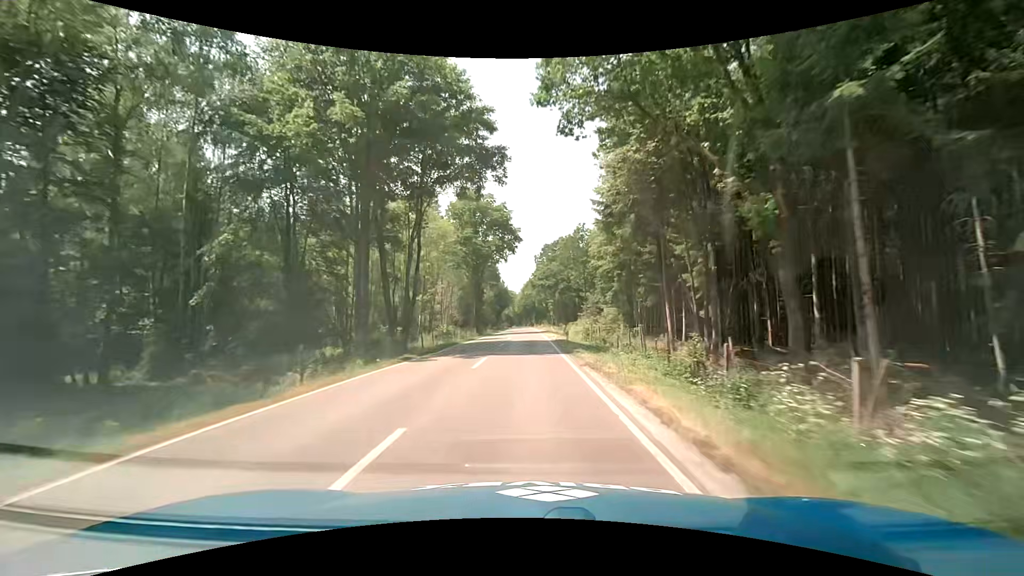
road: tertiary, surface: asphalt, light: Day
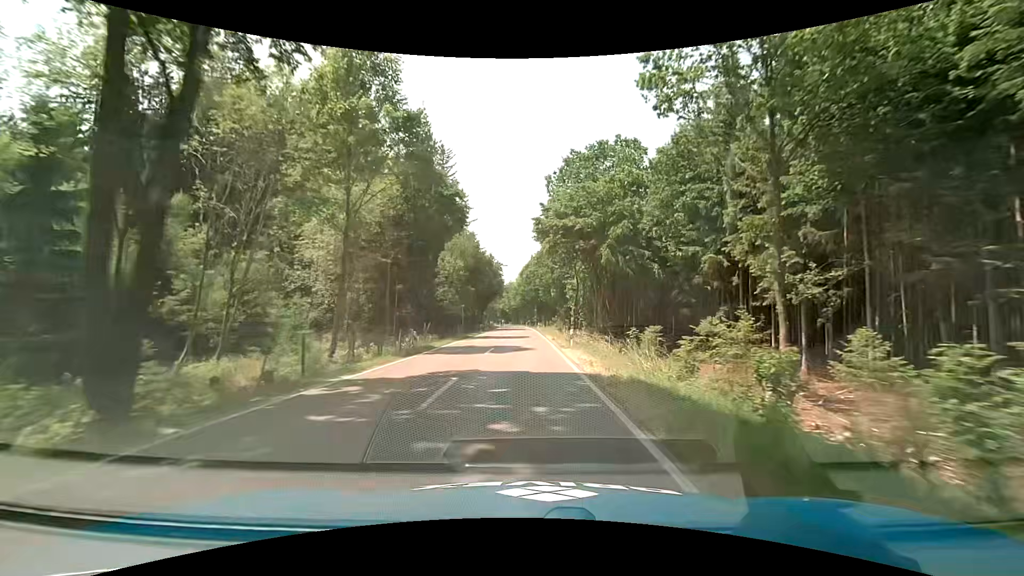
(-0.2, +54.8) m; 0°
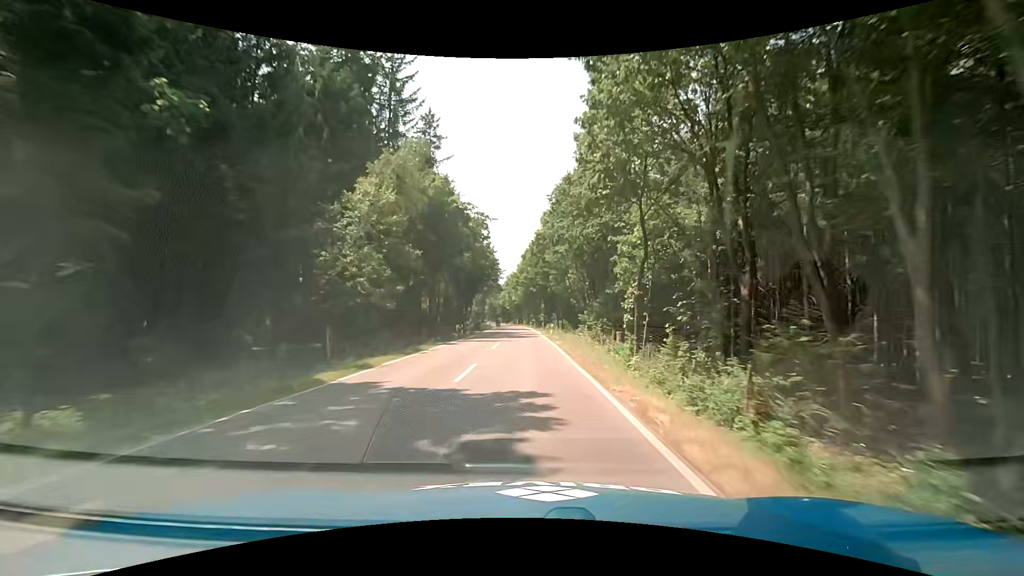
(-0.2, +32.9) m; 0°
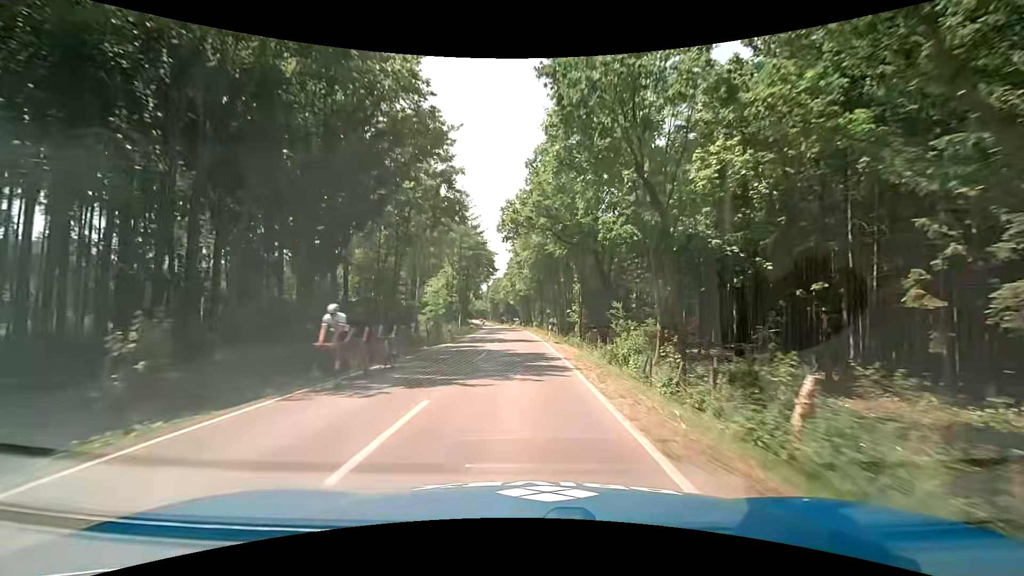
(-0.4, +54.7) m; -1°
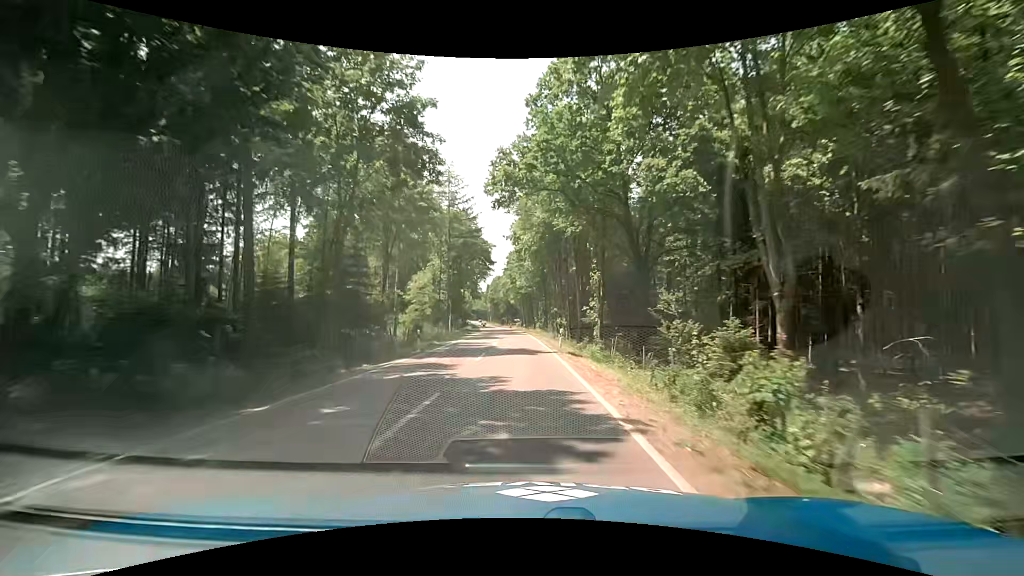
(-0.1, +11.0) m; -1°
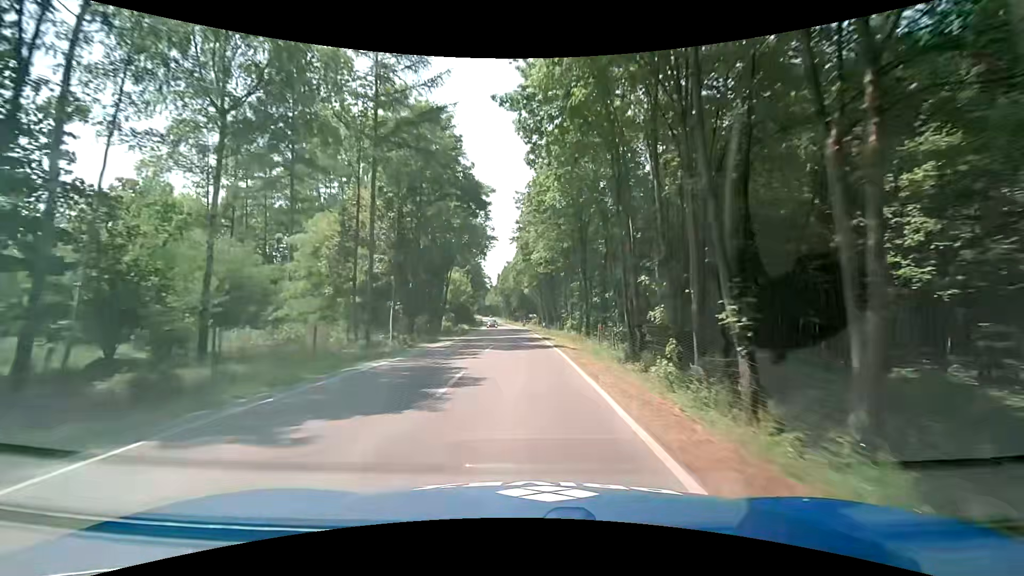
(-0.2, +32.9) m; 0°
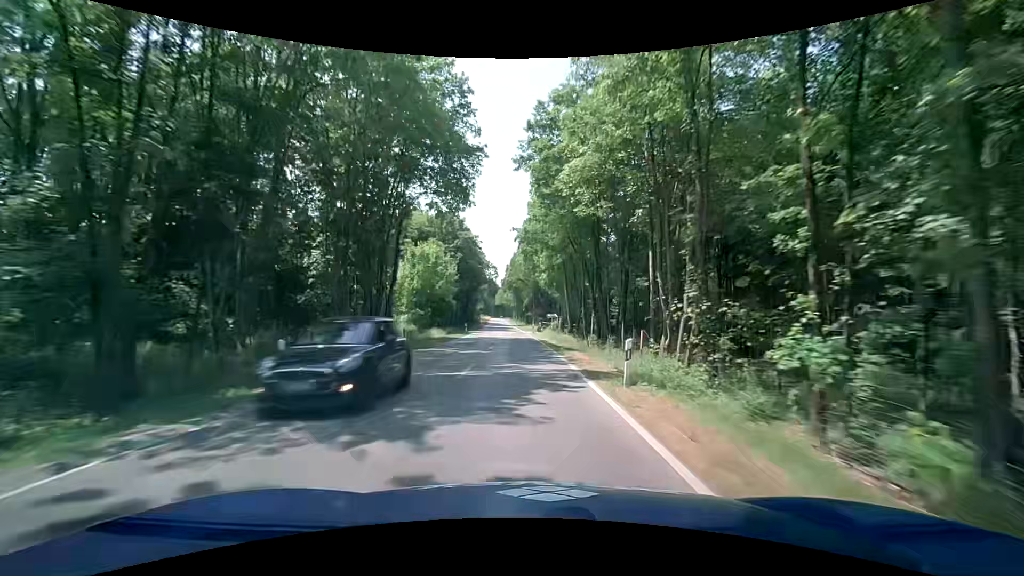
(-1.2, +33.0) m; -3°
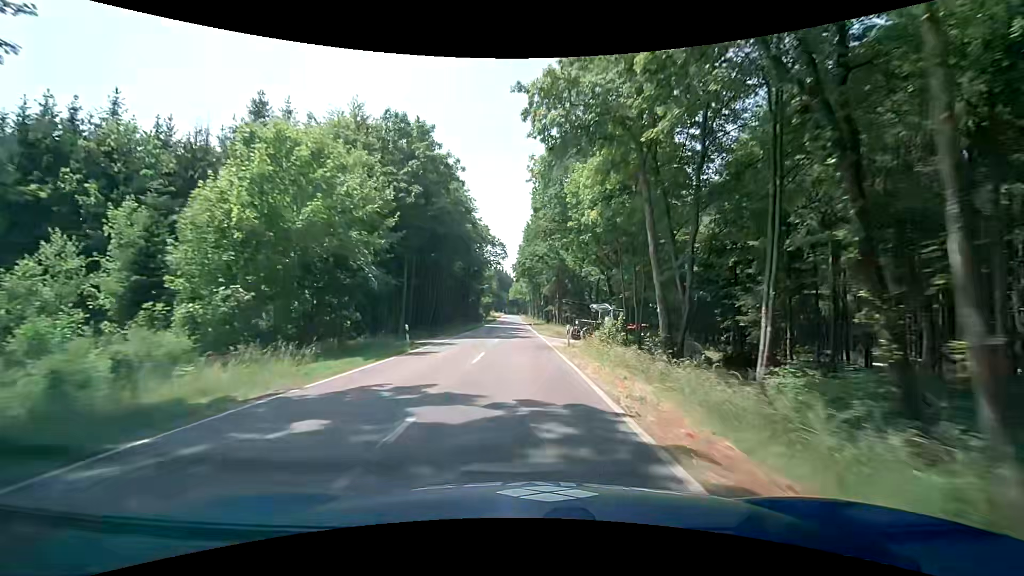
(-0.5, +32.9) m; -2°
(0, +10) (0, +20) (0, +30) (0, +40) (0, +50) (-1, +60) (-1, +70) (-1, +80) (-1, +90) (-1, +100) m
